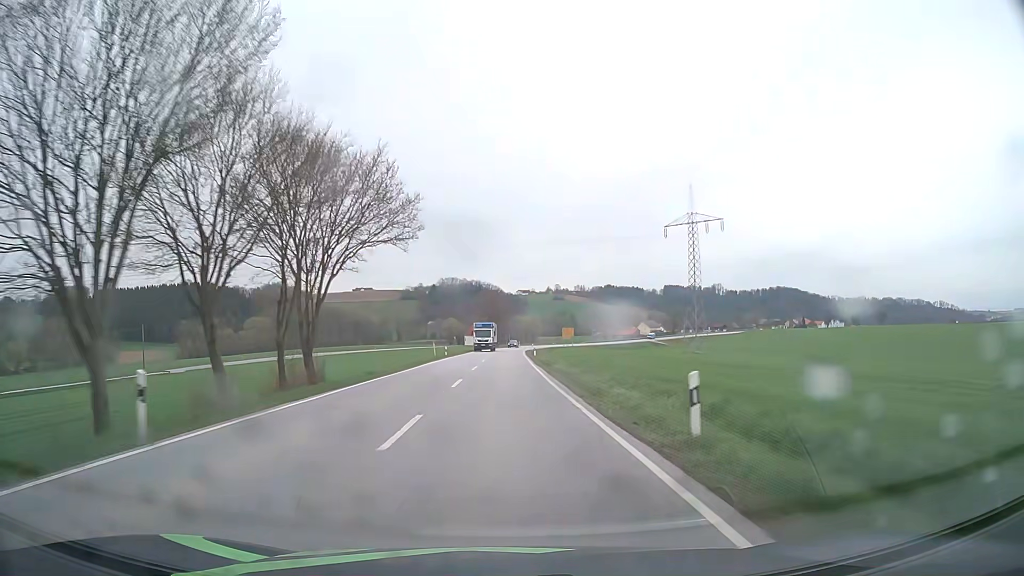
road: secondary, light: Day
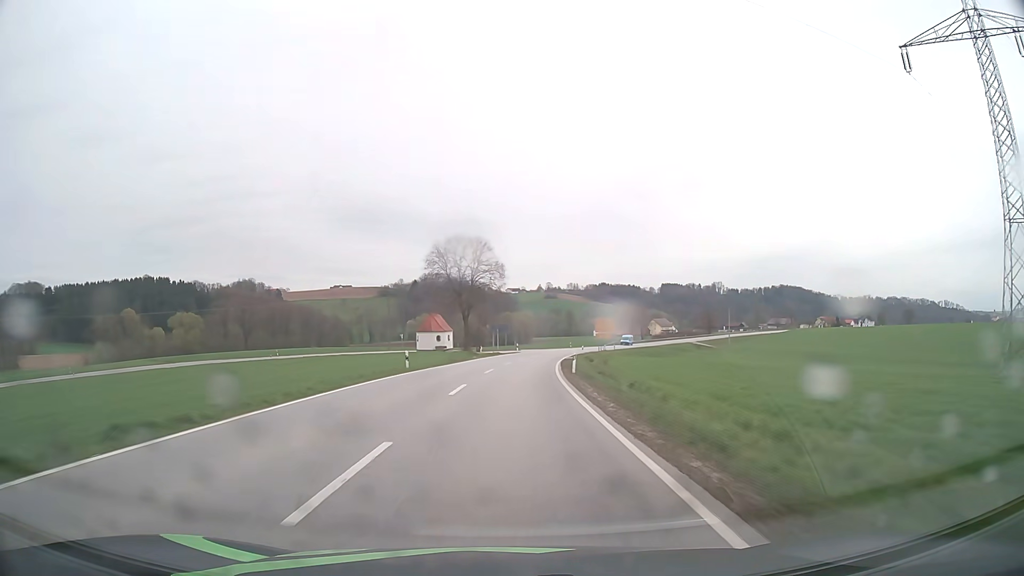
(+0.6, +75.2) m; +1°
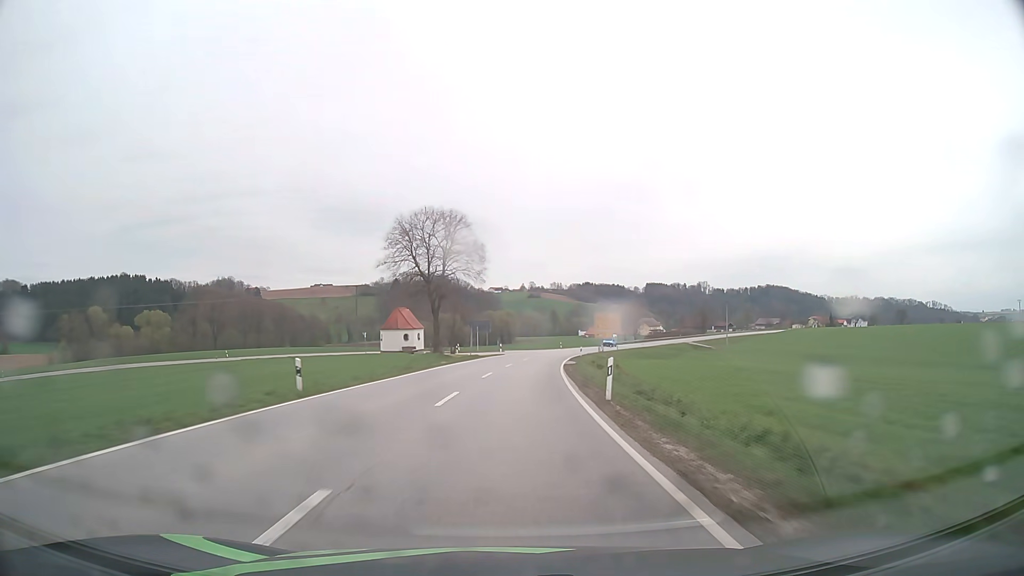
(+0.1, +15.0) m; +1°
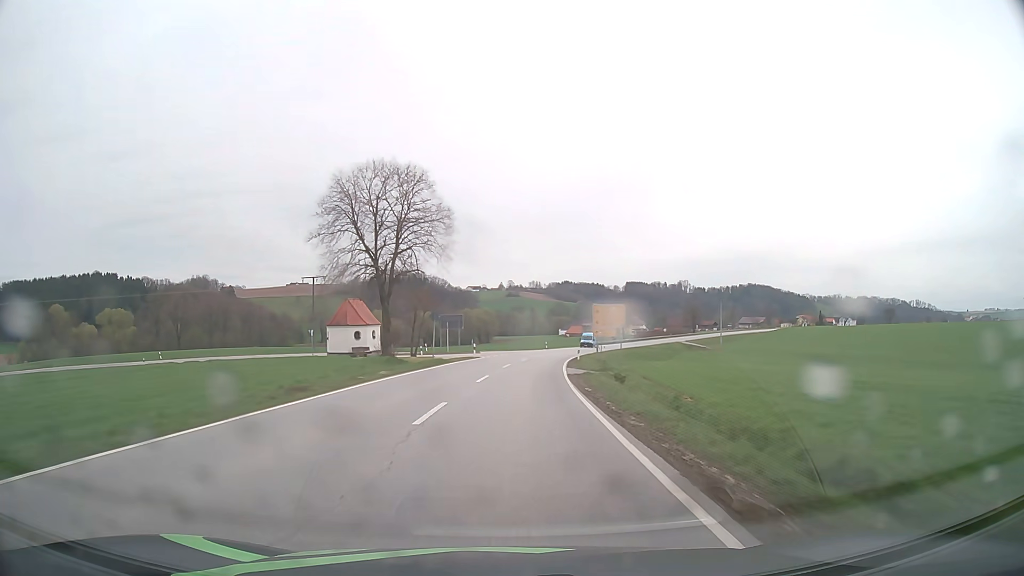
(+0.3, +15.0) m; +2°
(0, +10) (+1, +20) (+1, +30) (+2, +40) (+3, +50) (+5, +60) (+6, +70) (+8, +79) (+10, +89) (+13, +99) m
